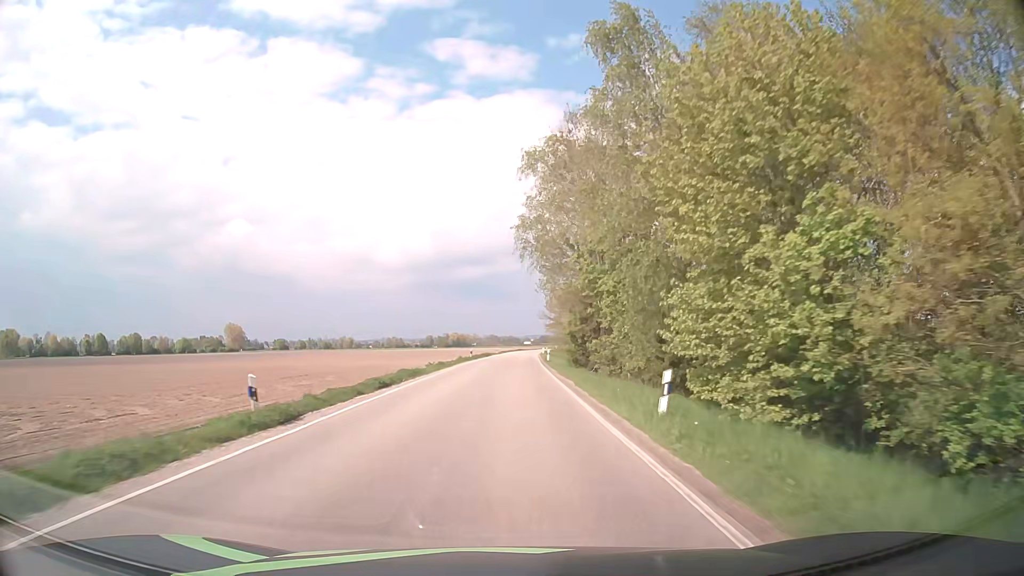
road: secondary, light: Day
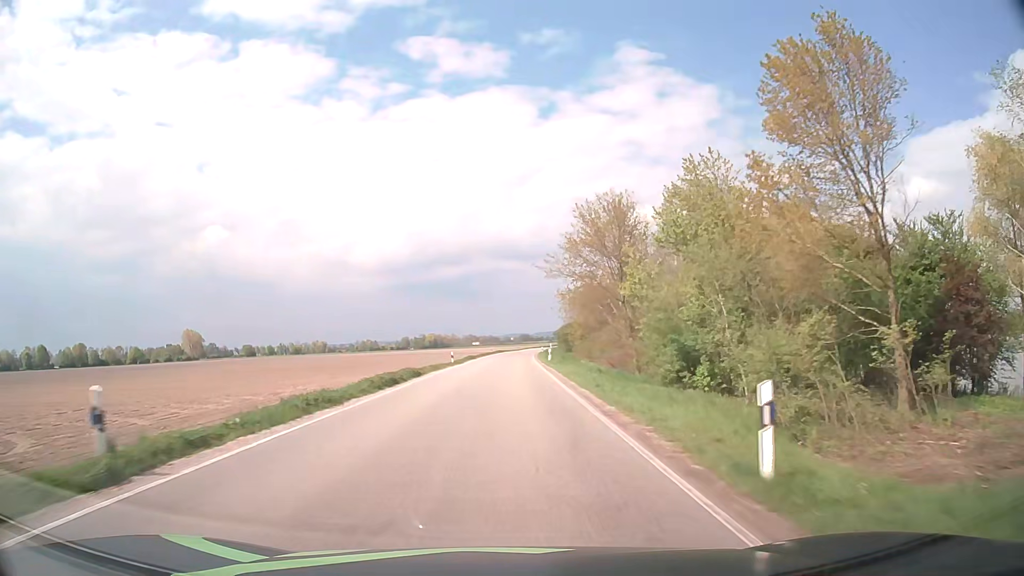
(+0.9, +53.7) m; +2°
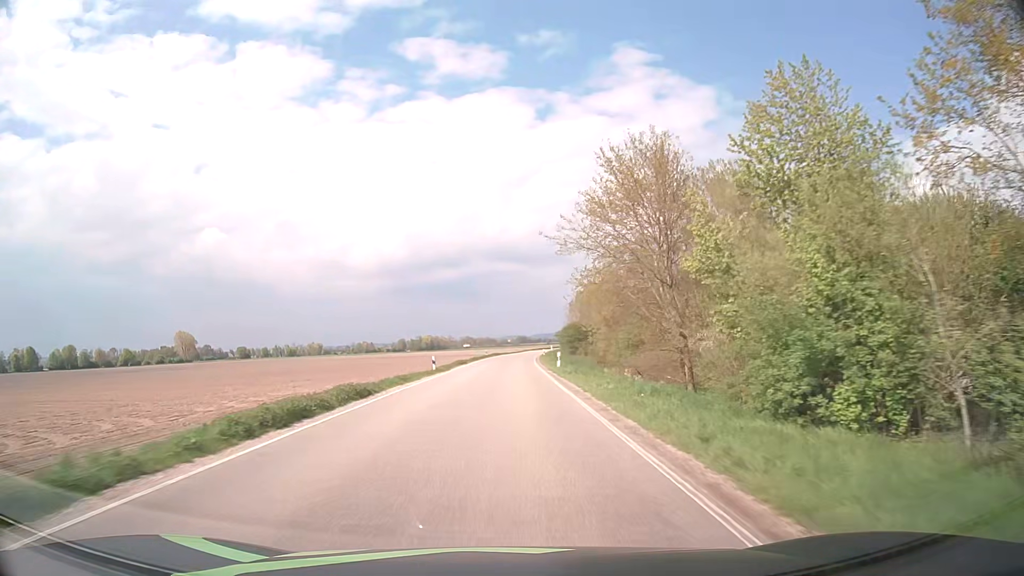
(0.0, +10.8) m; 0°
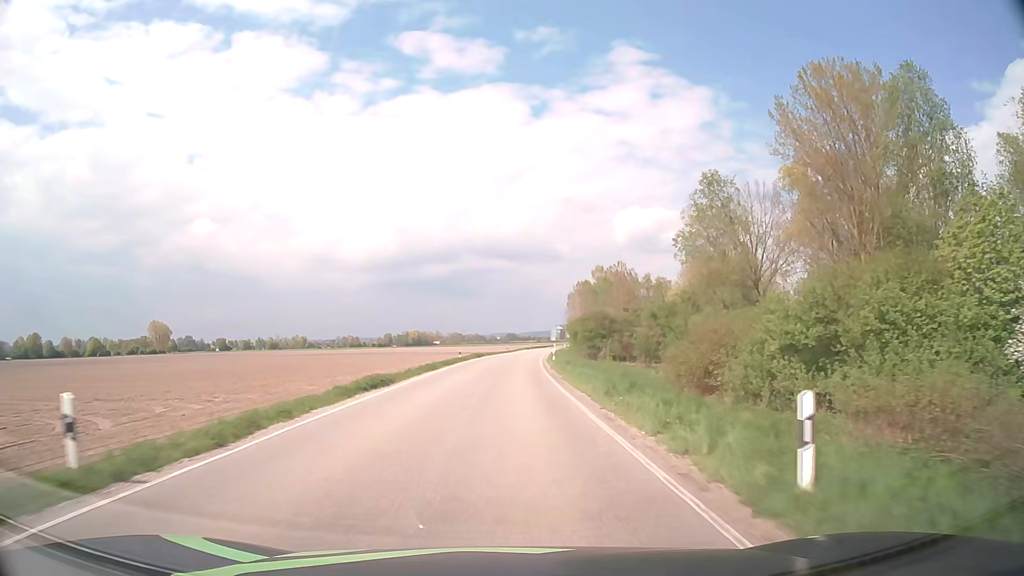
(+0.3, +32.2) m; +1°
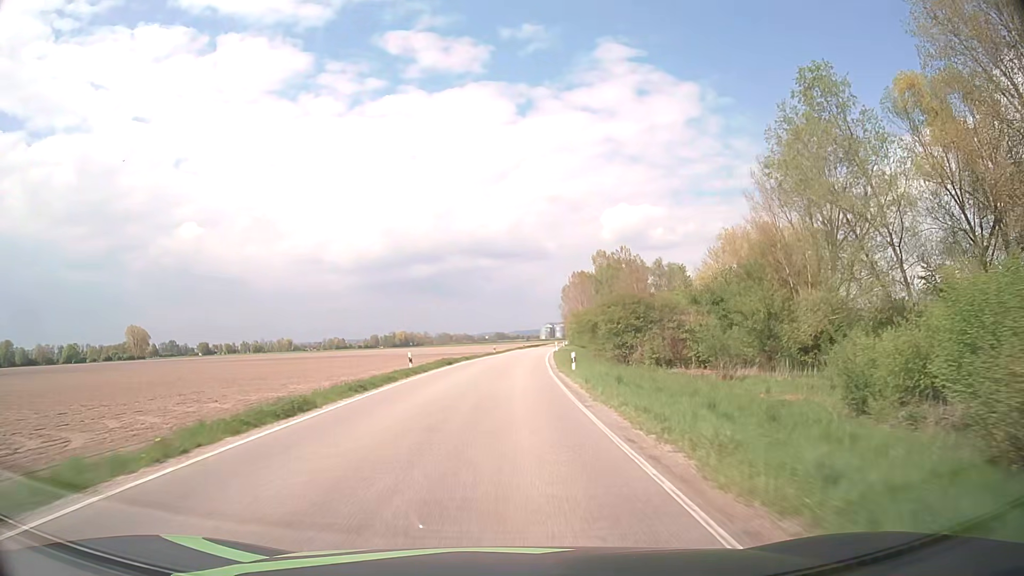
(+0.2, +21.5) m; +1°
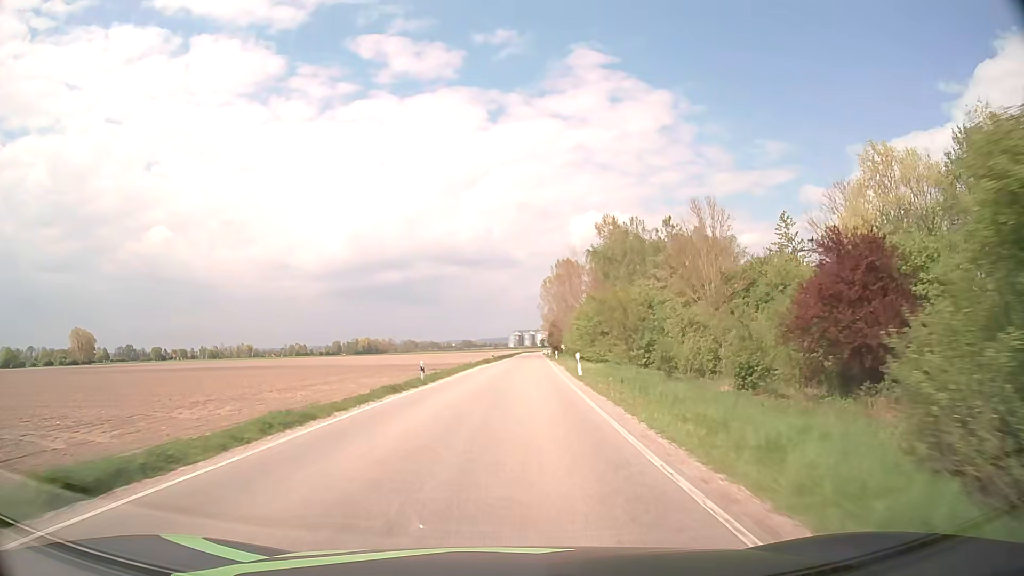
(+0.7, +43.0) m; +2°
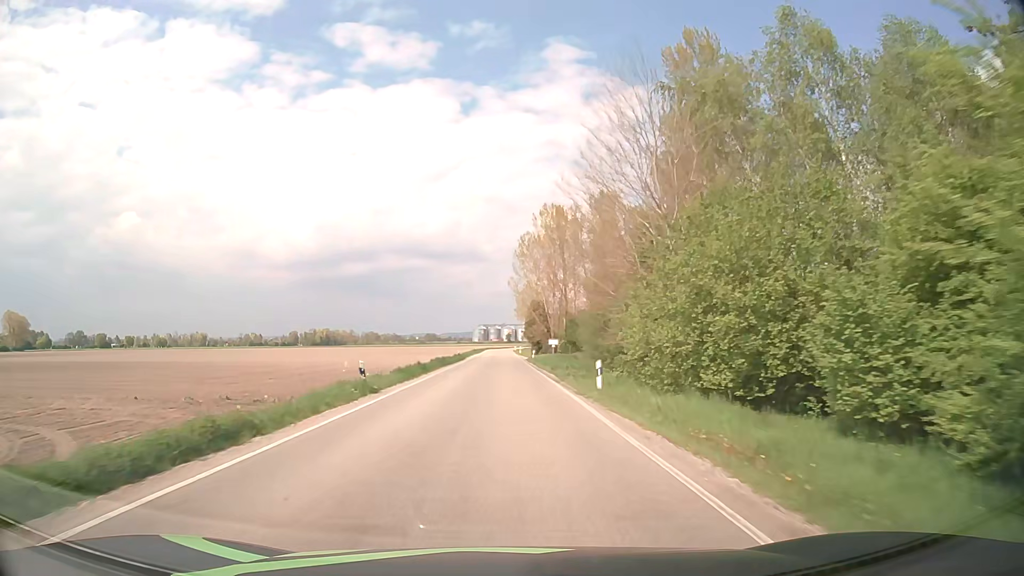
(+1.8, +53.6) m; +3°
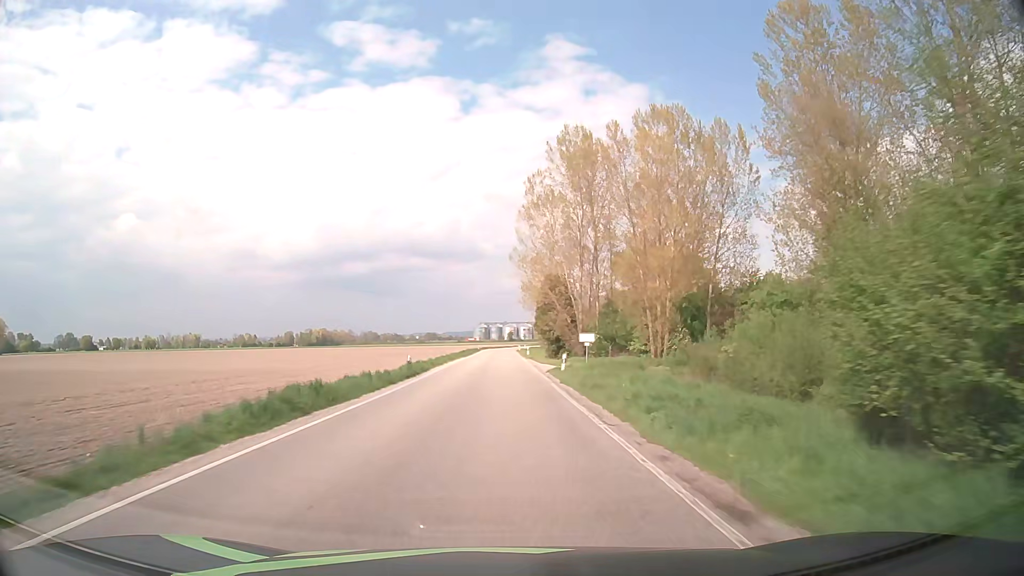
(+0.1, +32.3) m; 0°
(0, +10) (0, +20) (0, +30) (0, +40) (0, +50) (0, +60) (0, +70) (0, +80) (0, +90) (0, +100) m
